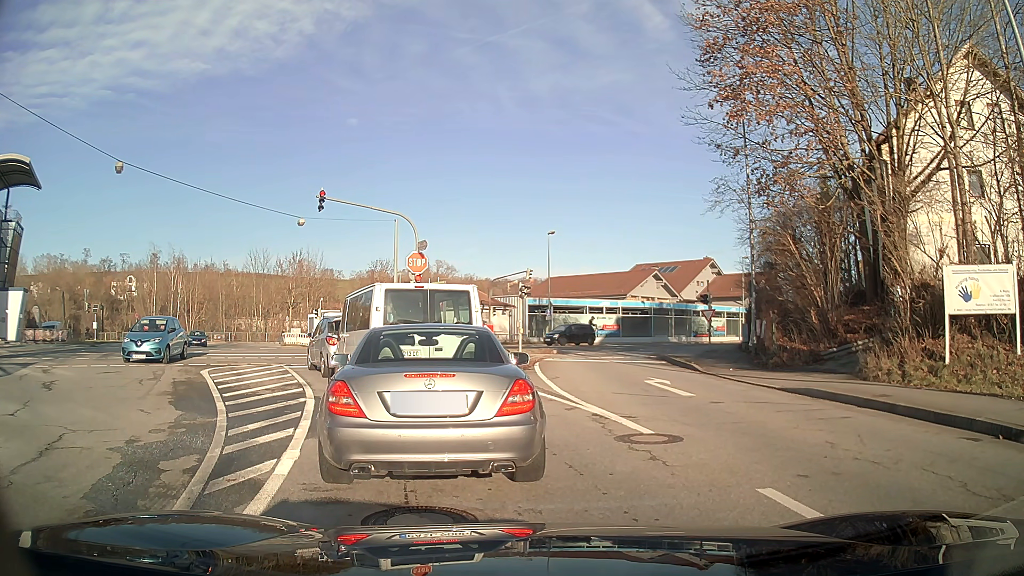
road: tertiary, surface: asphalt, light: Day
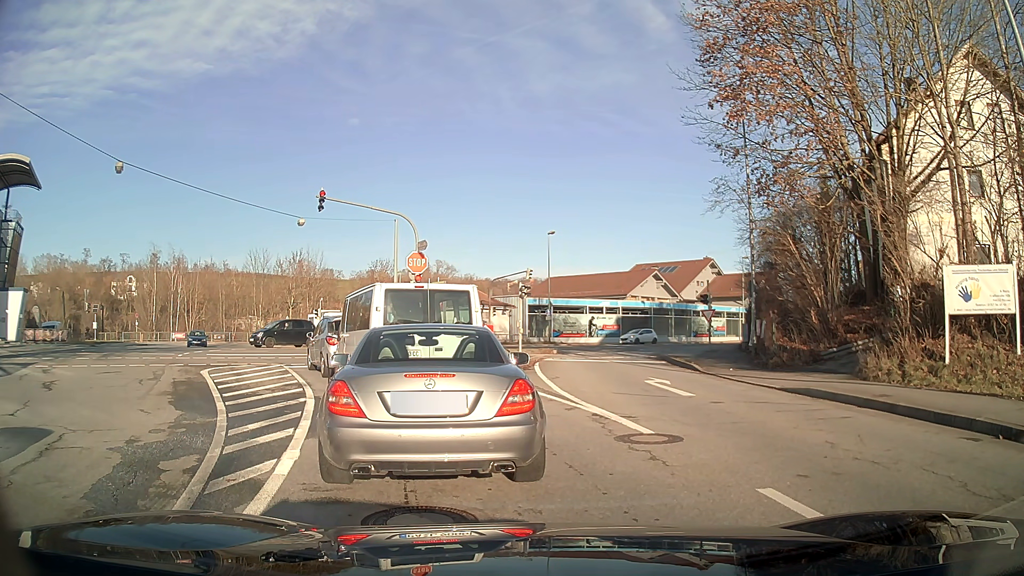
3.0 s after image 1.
(0.0, 0.0) m; 0°
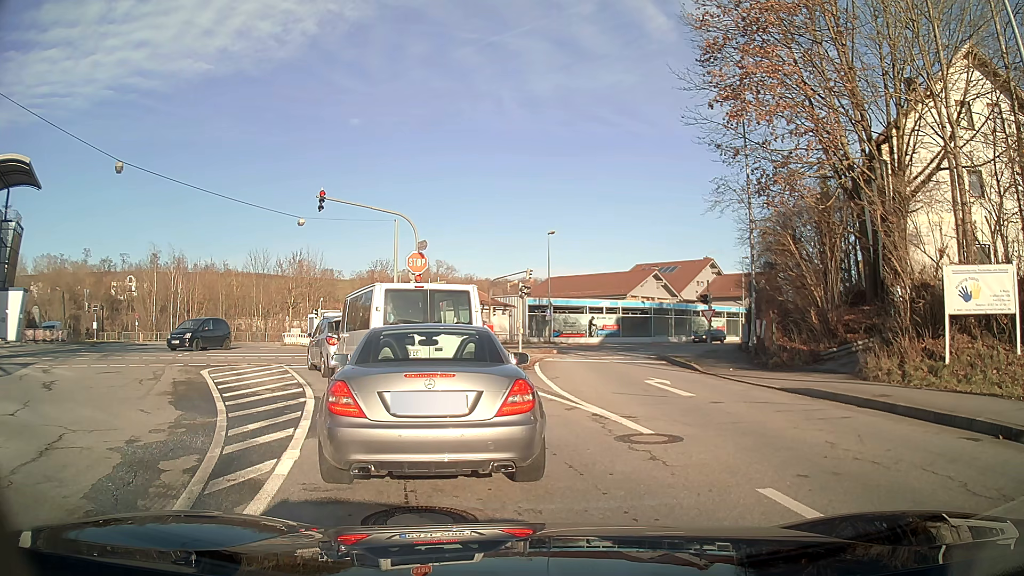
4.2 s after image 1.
(0.0, 0.0) m; 0°
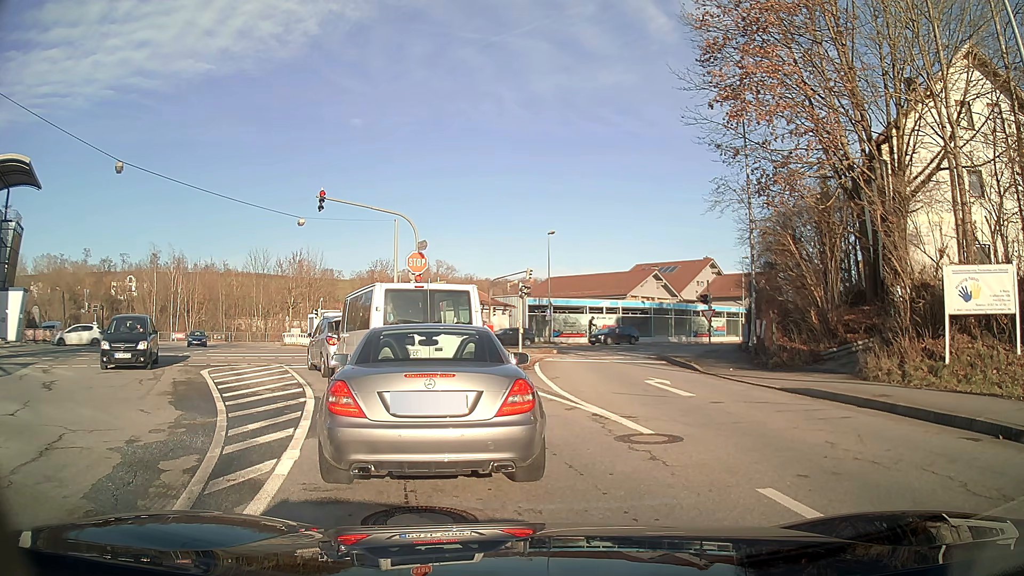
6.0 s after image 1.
(0.0, 0.0) m; 0°
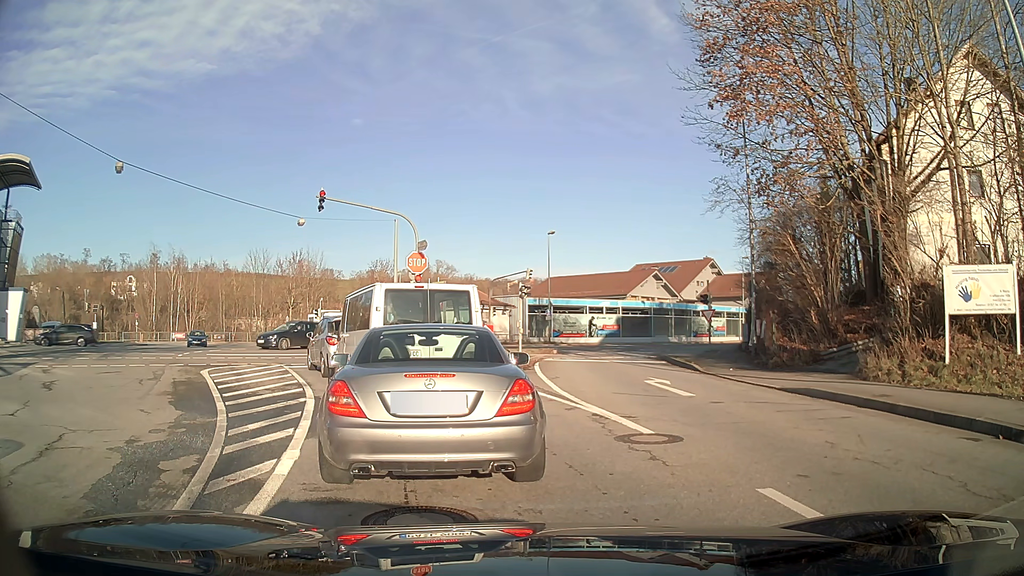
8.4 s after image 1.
(0.0, 0.0) m; 0°
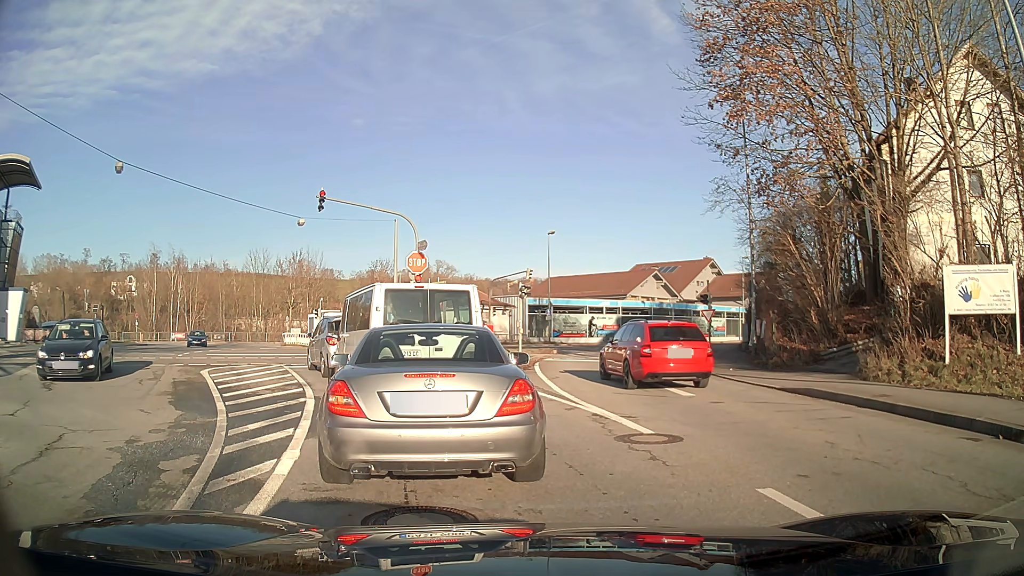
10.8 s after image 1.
(0.0, 0.0) m; 0°
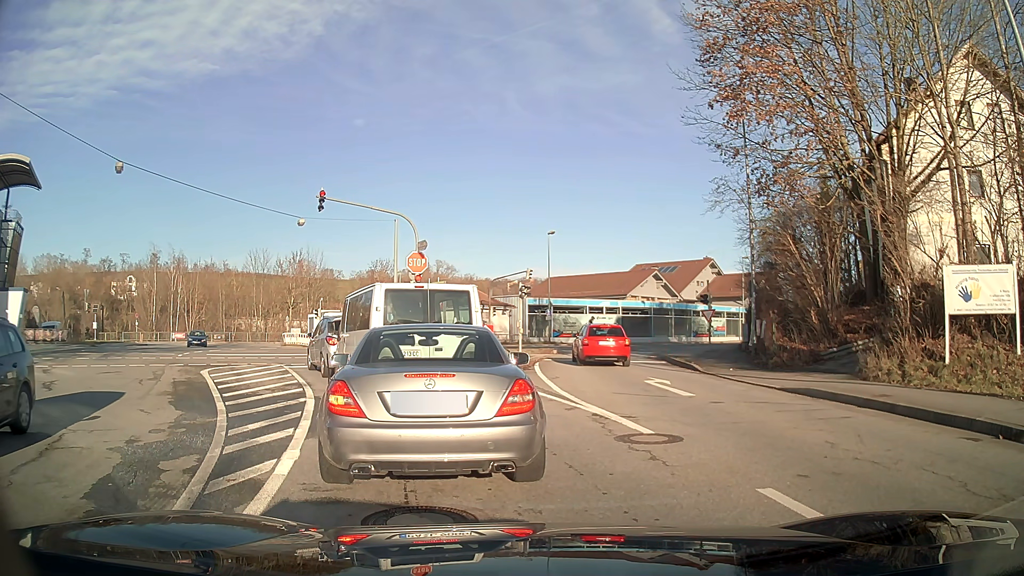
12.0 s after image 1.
(0.0, 0.0) m; 0°
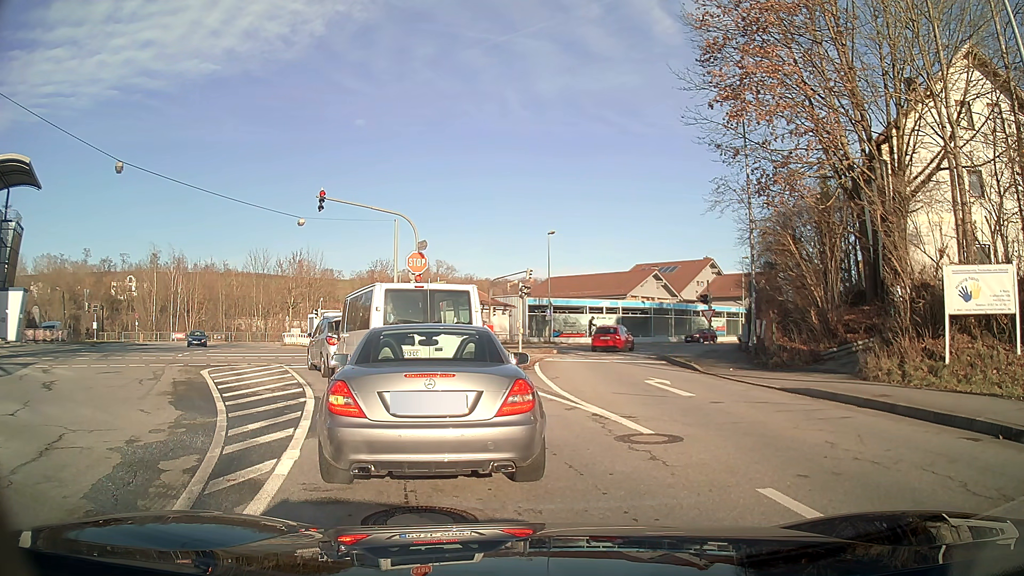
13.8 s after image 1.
(0.0, 0.0) m; 0°
(-2, +10) (-5, +19) (-10, +28) (-16, +36) (-21, +44) (-26, +53) (-27, +63) (-24, +72) (-18, +80) (-11, +88) m
